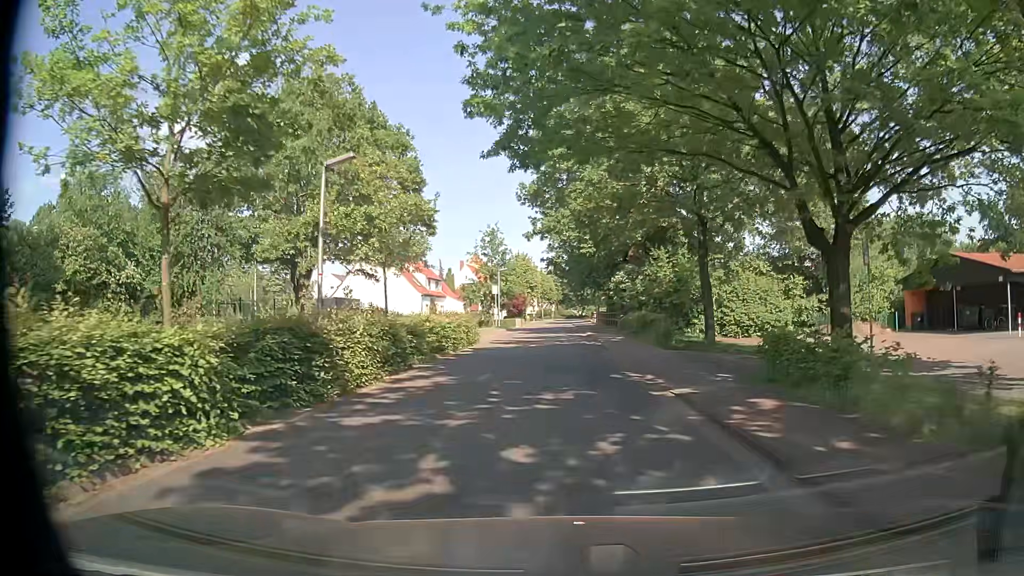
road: residential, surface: asphalt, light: Day
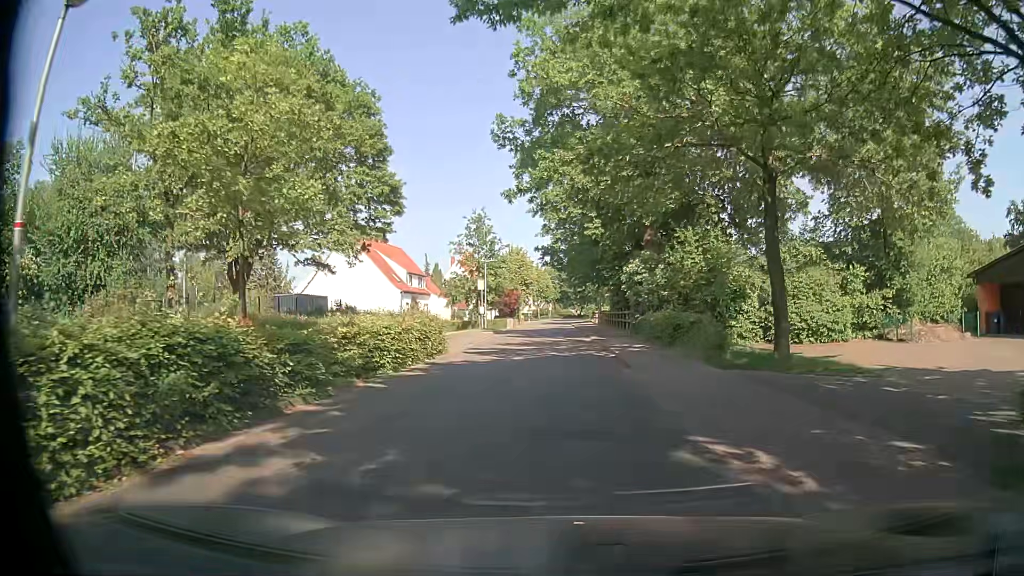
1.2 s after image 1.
(+0.3, +8.2) m; +1°
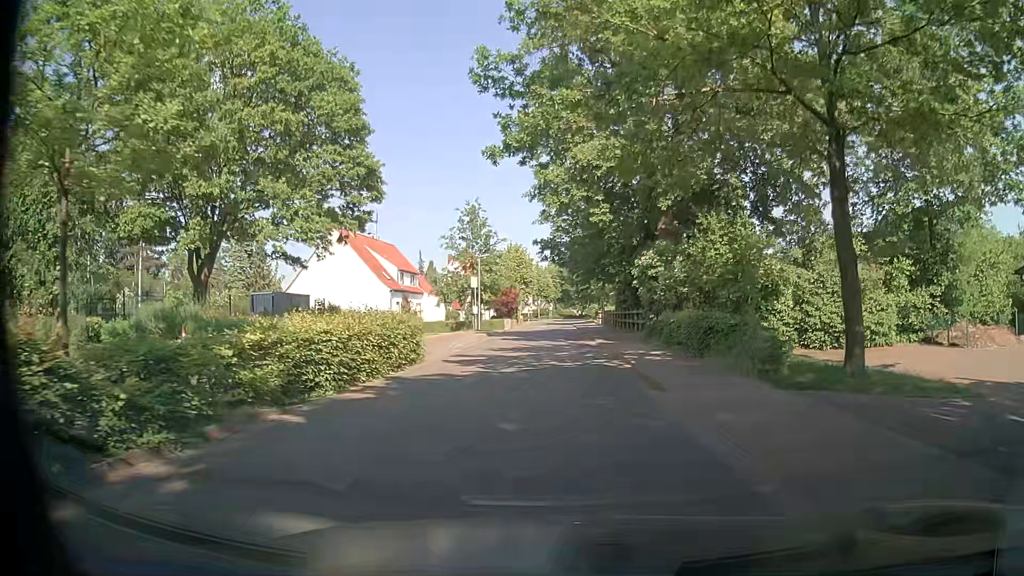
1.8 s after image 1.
(0.0, +4.1) m; 0°
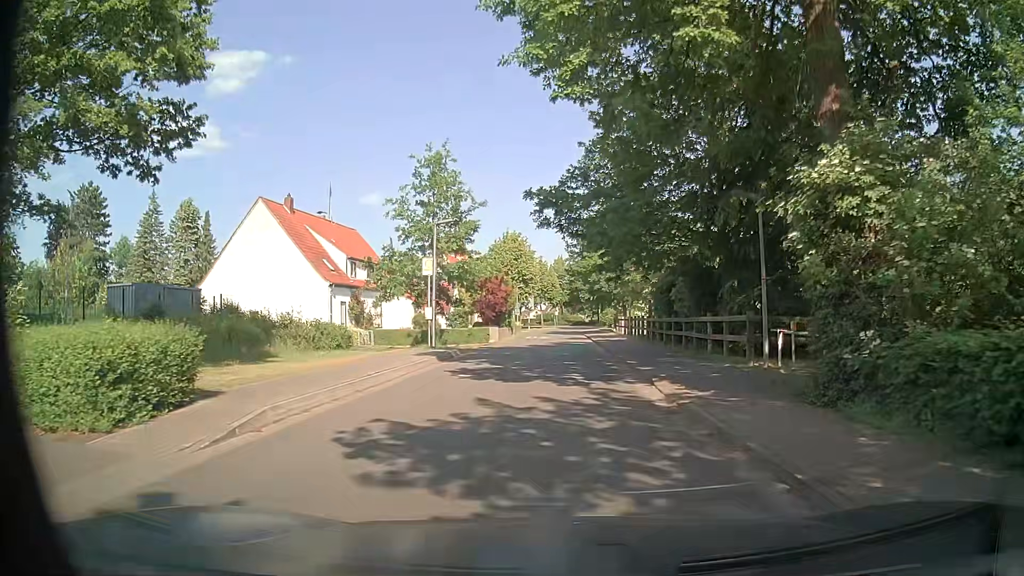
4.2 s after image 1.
(+0.1, +17.0) m; 0°
(0, +10) (0, +20) (0, +30) (0, +40) (+1, +50) (+1, +60) (+1, +70) (+2, +80) (+6, +89) (+10, +98) m
